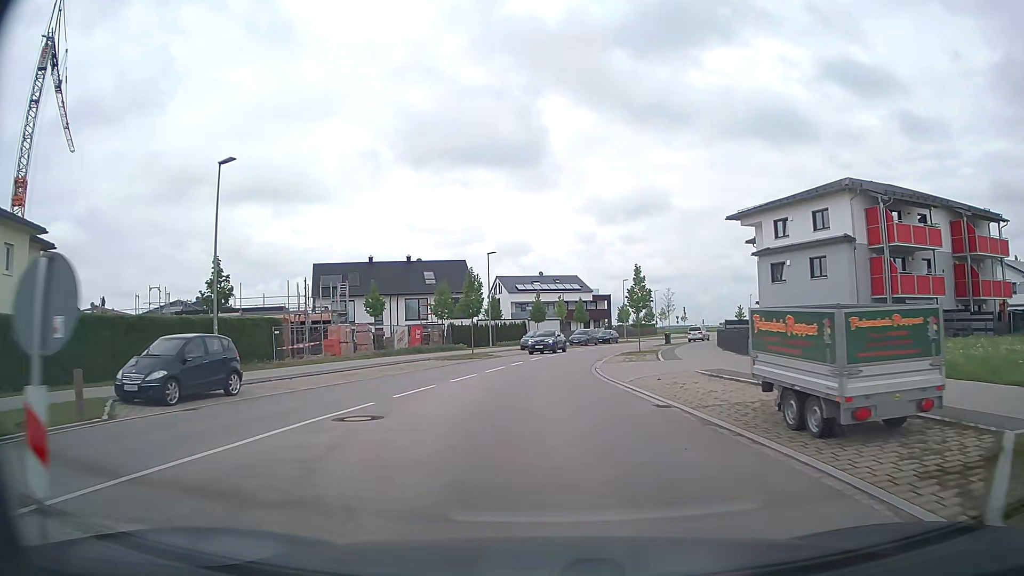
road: tertiary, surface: asphalt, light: Day
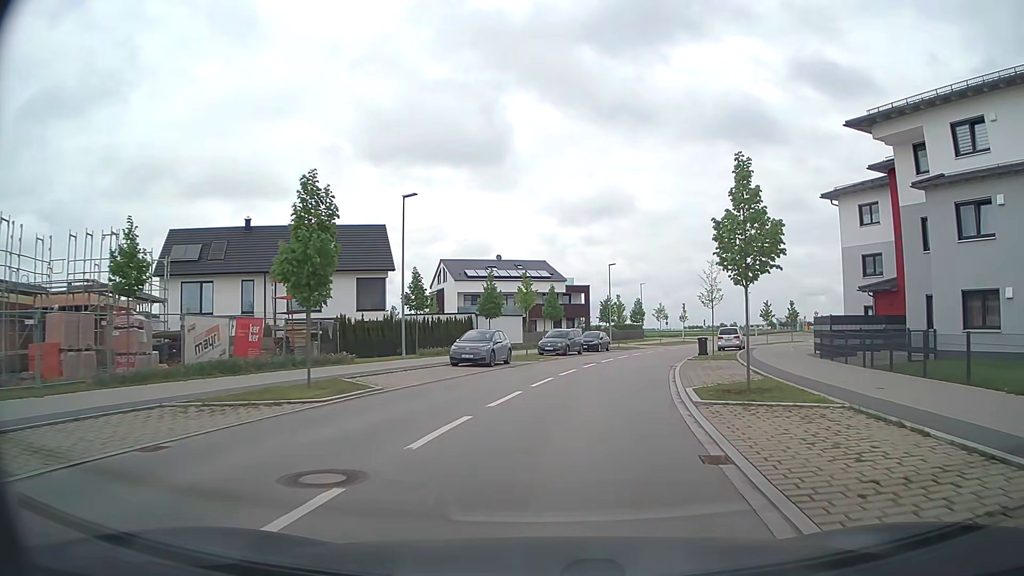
(+0.2, +24.9) m; +3°
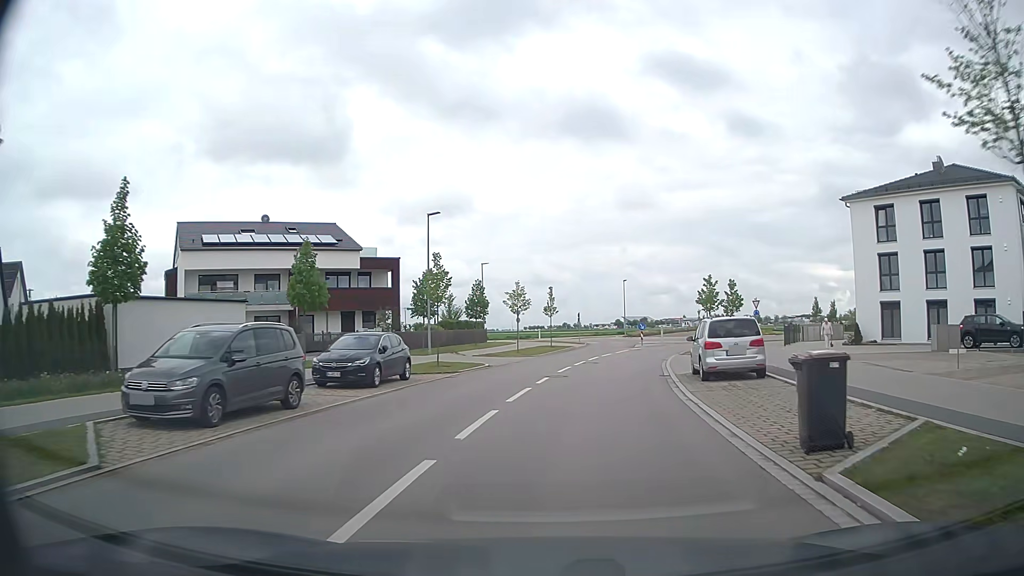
(+3.8, +30.4) m; +14°
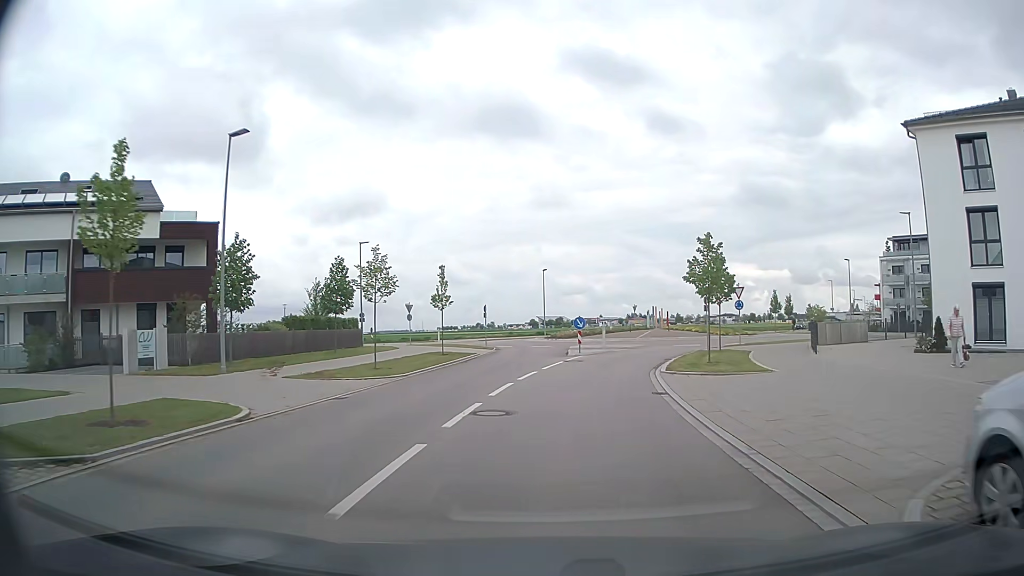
(+1.0, +17.1) m; +7°
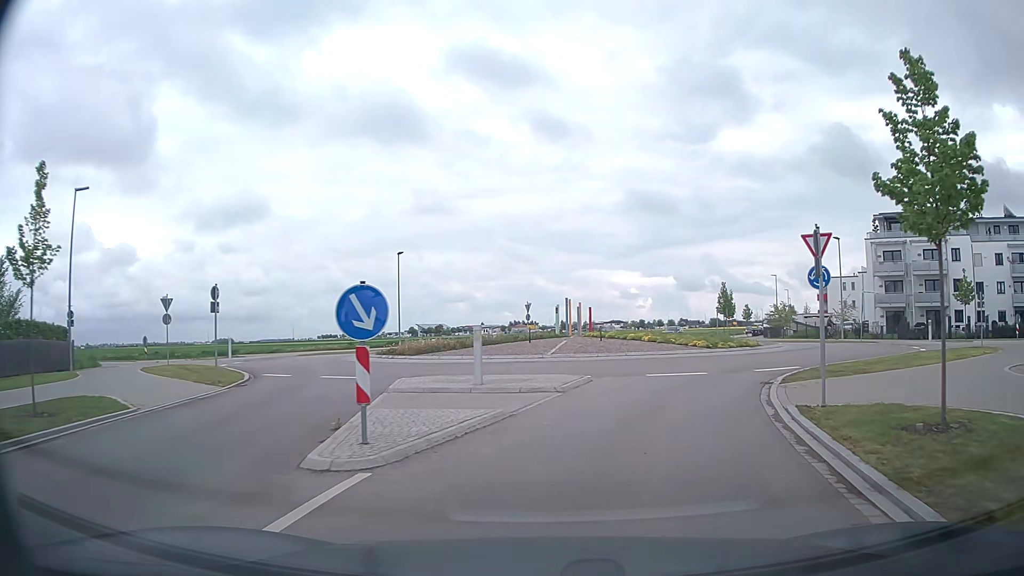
(+2.0, +24.5) m; +10°
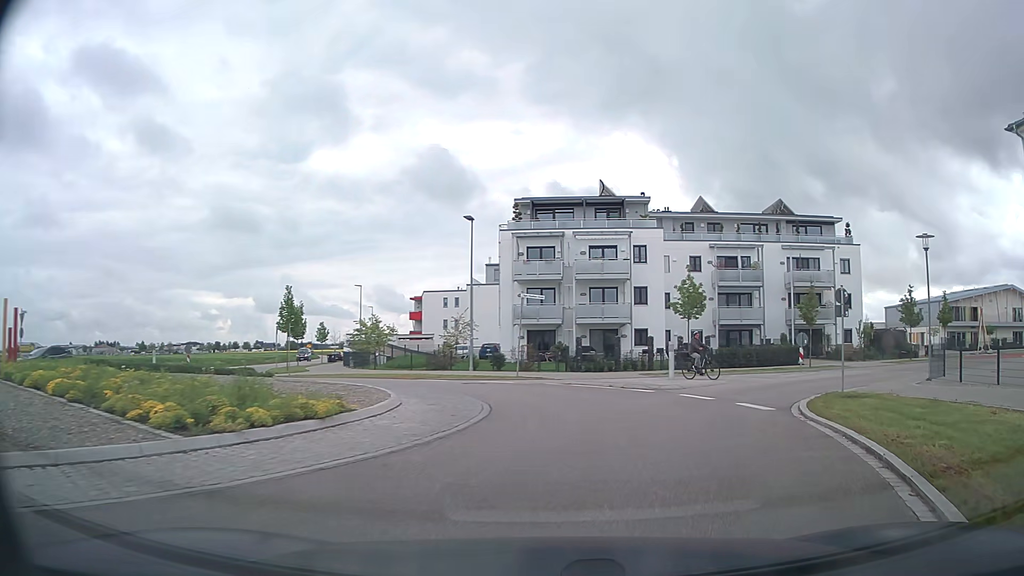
(+4.9, +19.1) m; +36°
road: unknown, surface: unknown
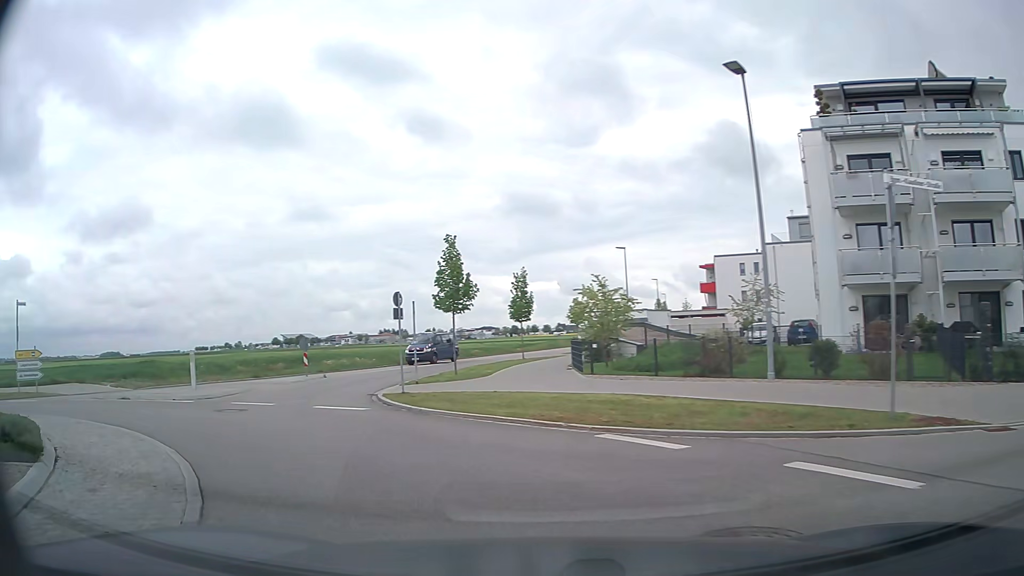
(-0.7, +19.1) m; -25°
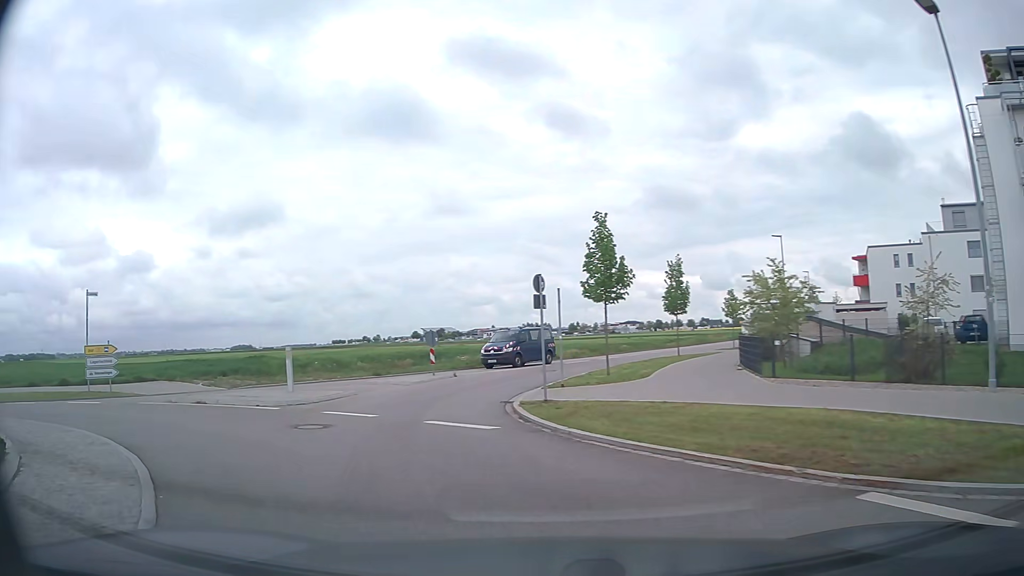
(-0.4, +3.8) m; -12°
(-2, +10) (-3, +20) (-1, +30) (+3, +39) (+7, +48) (+11, +57) (+16, +66) (+20, +75) (+24, +84) (+28, +93) m
